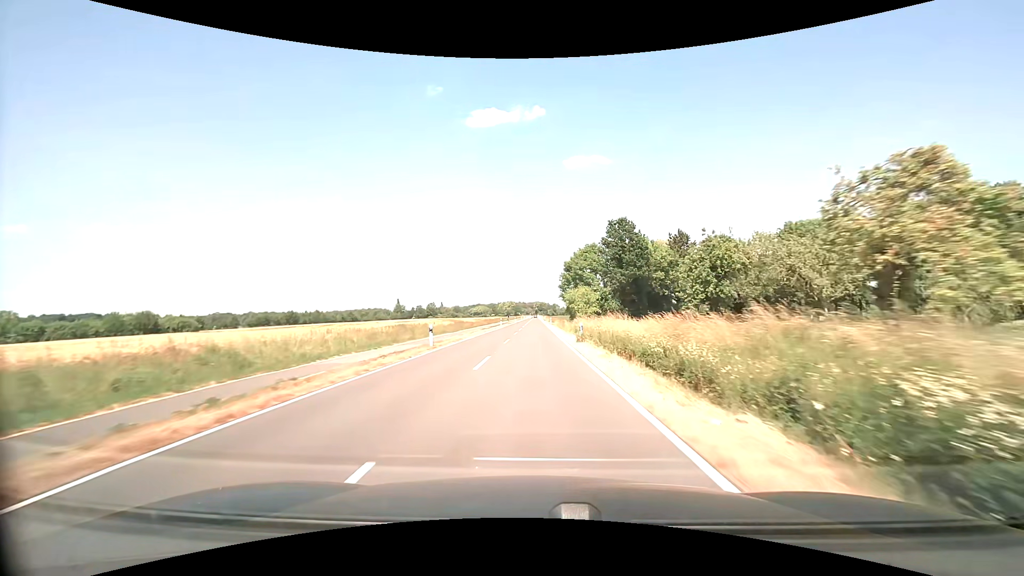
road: tertiary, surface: asphalt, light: Day
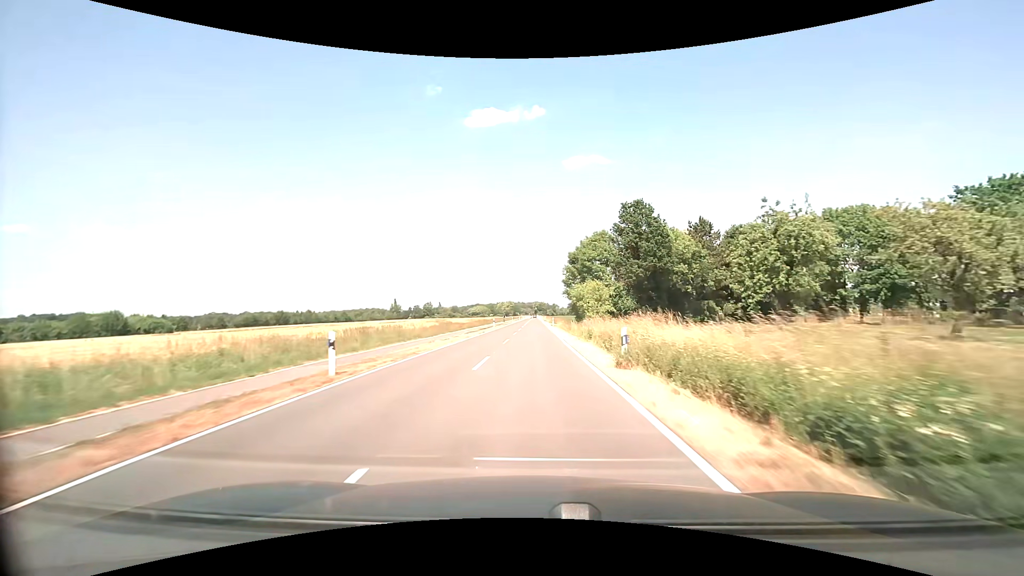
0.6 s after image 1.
(0.0, +12.2) m; 0°
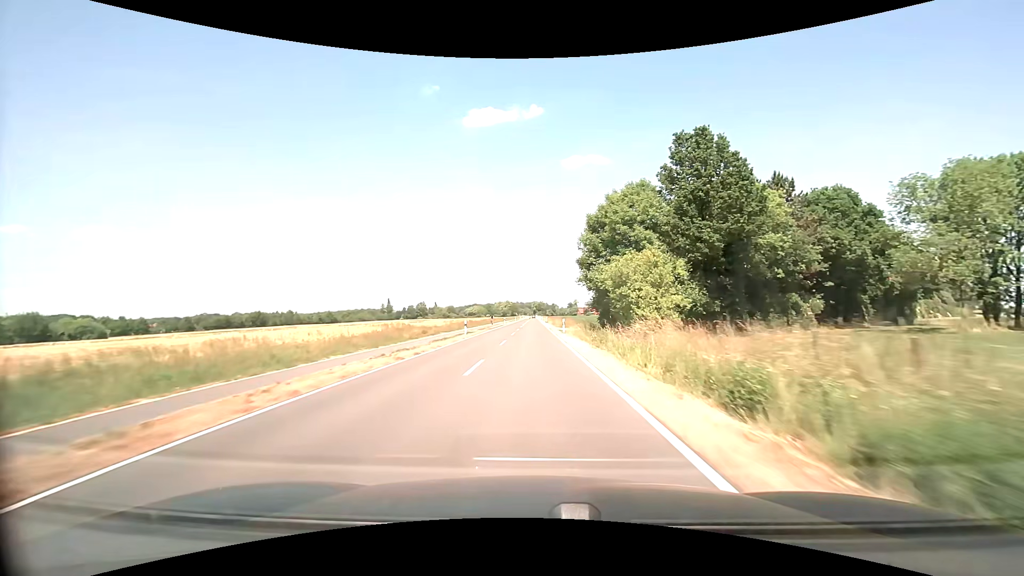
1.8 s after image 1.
(0.0, +25.2) m; 0°
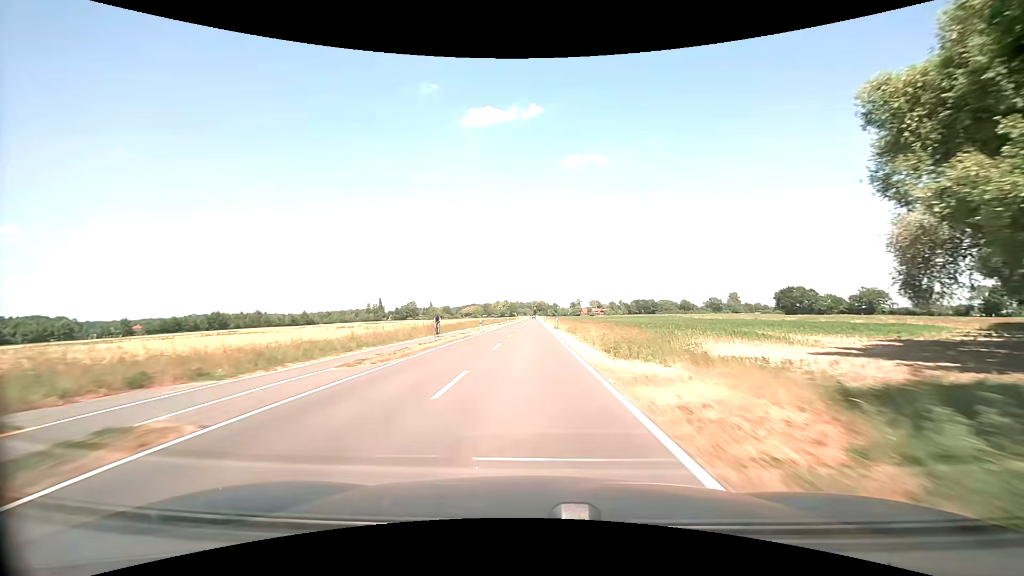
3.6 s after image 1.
(0.0, +39.2) m; 0°
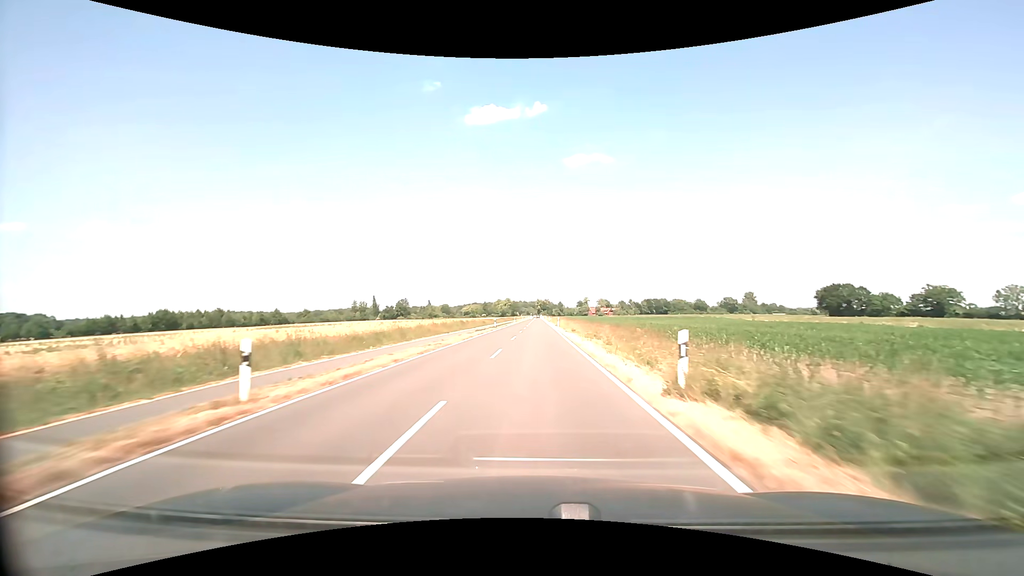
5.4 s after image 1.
(-0.2, +40.4) m; 0°
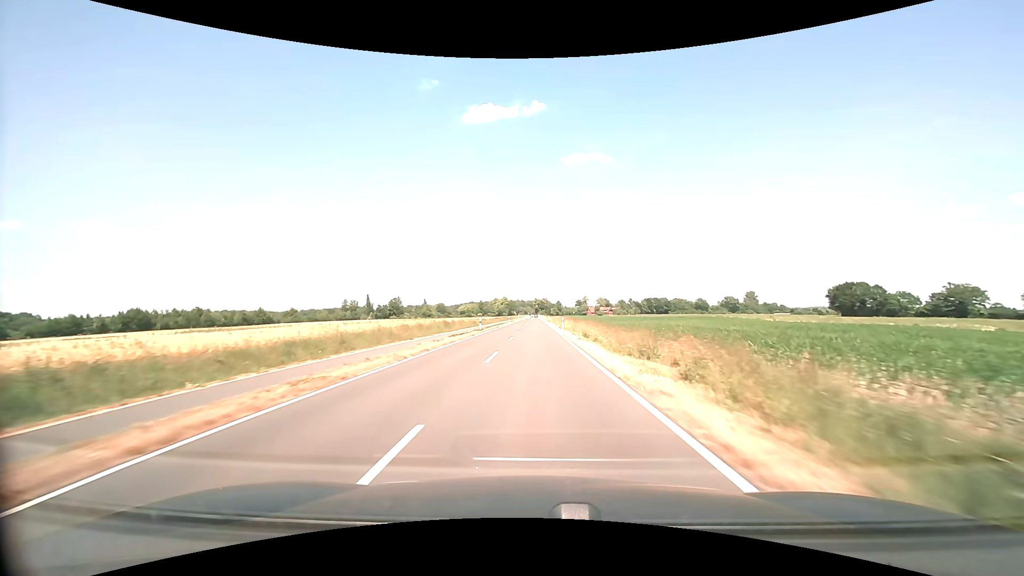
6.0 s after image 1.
(0.0, +13.7) m; 0°
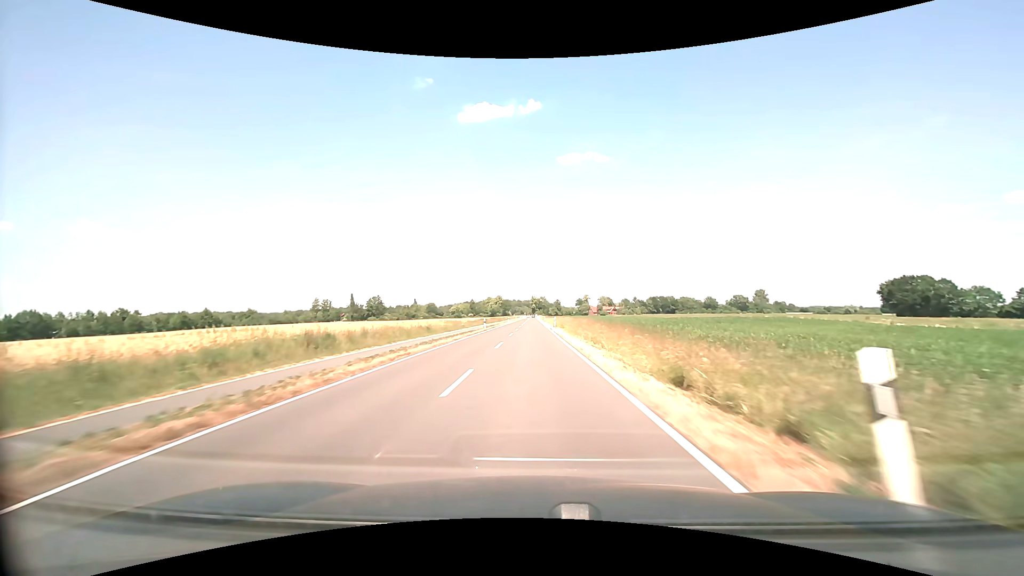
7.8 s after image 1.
(+0.2, +41.8) m; 0°
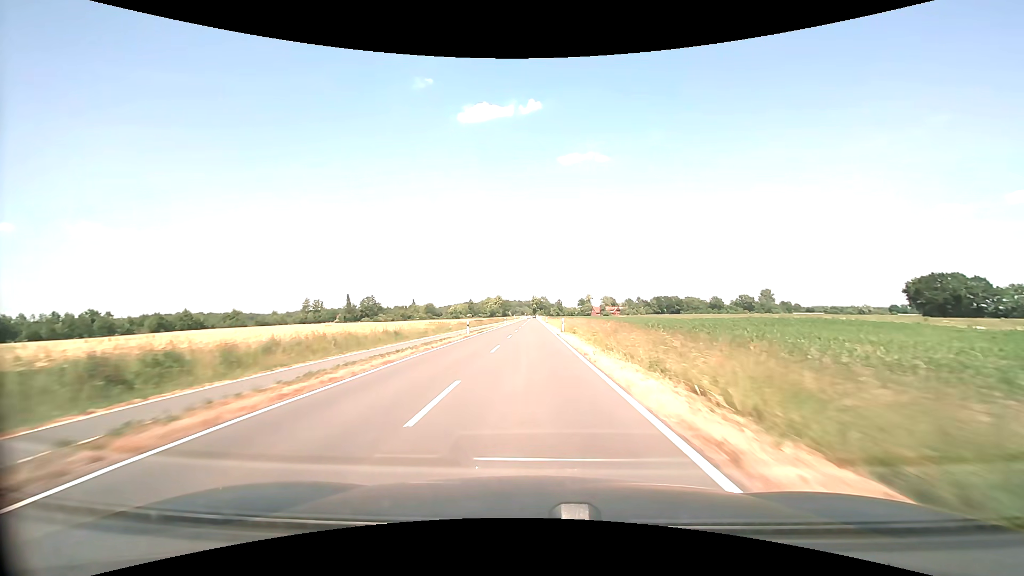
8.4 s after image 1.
(0.0, +14.1) m; 0°
(0, +10) (0, +20) (0, +30) (0, +40) (0, +50) (0, +60) (0, +70) (0, +80) (0, +90) (0, +100) m
